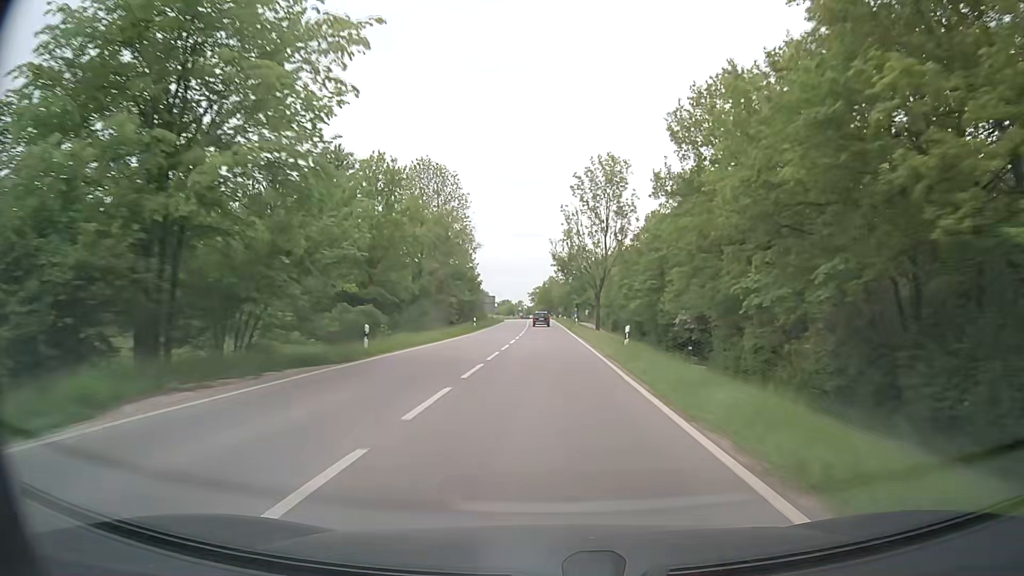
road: secondary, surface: asphalt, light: Day
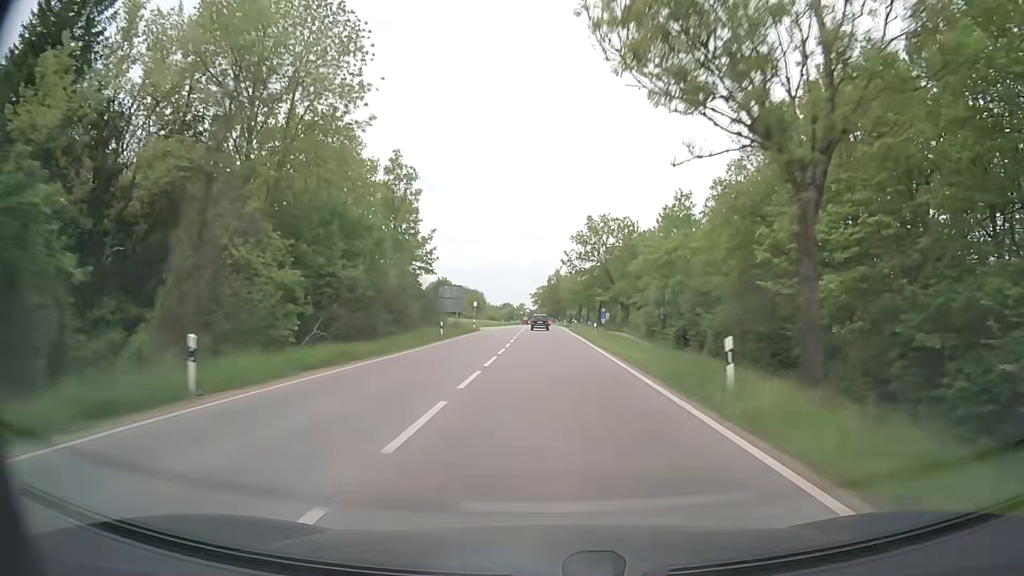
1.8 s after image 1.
(-0.2, +50.2) m; 0°
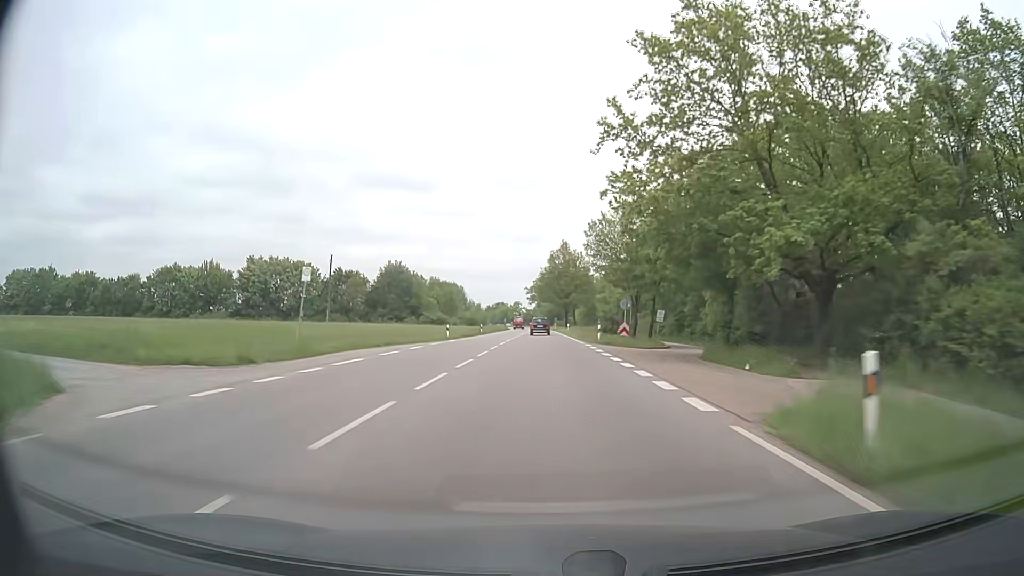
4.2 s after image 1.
(-0.1, +66.0) m; 0°
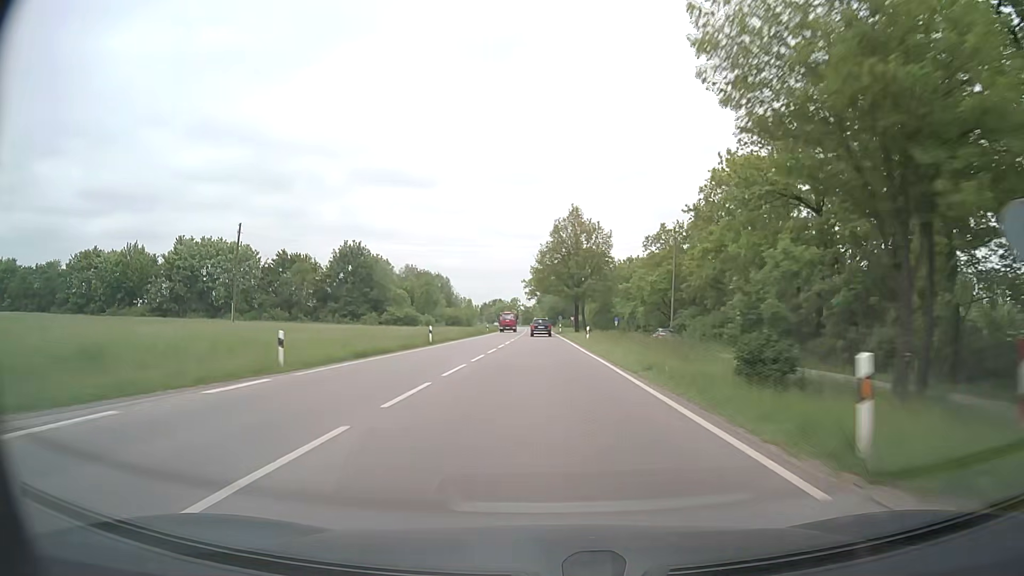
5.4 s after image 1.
(0.0, +32.6) m; 0°
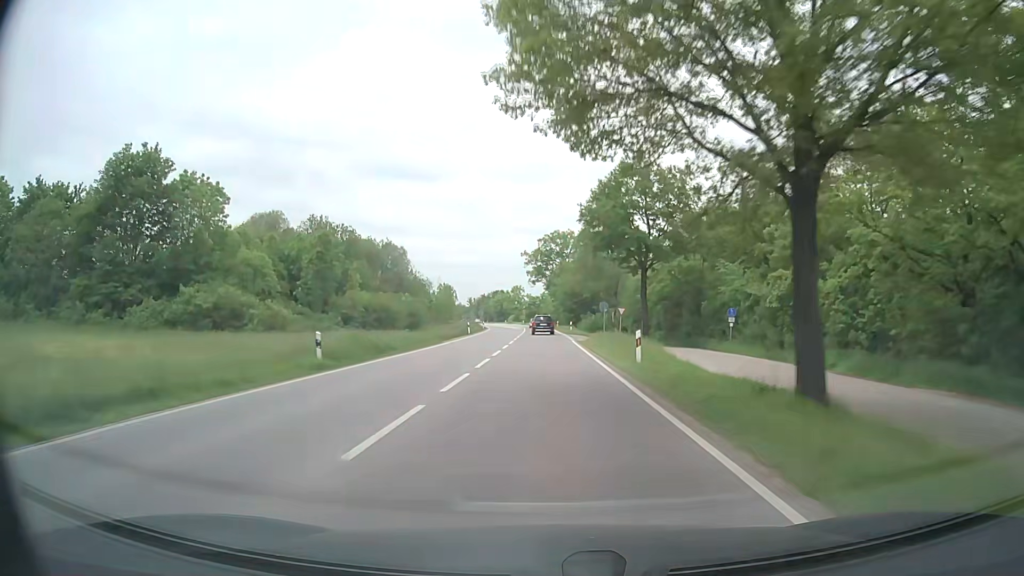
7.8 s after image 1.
(-0.5, +64.0) m; -1°
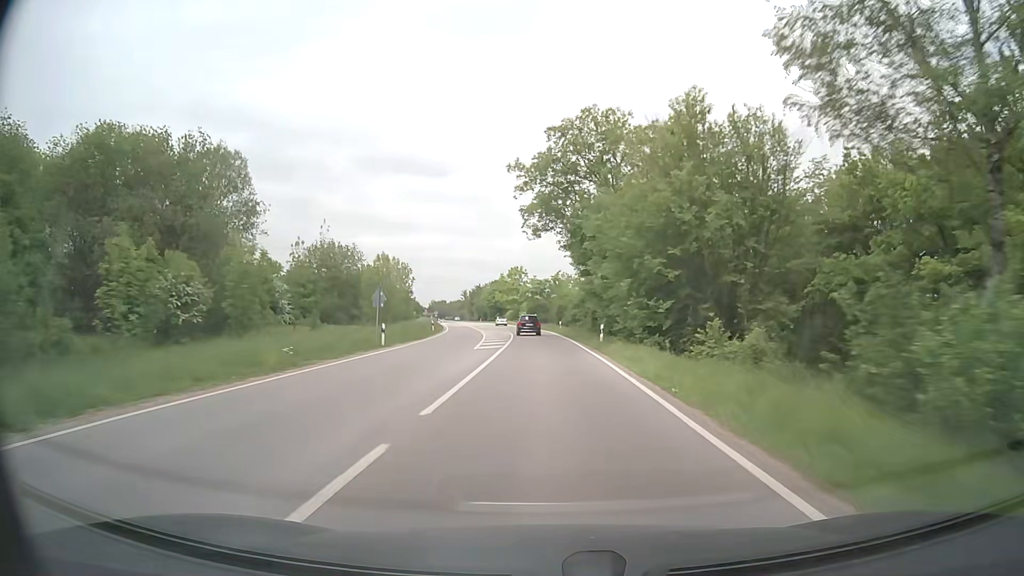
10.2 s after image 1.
(-0.5, +63.2) m; -1°
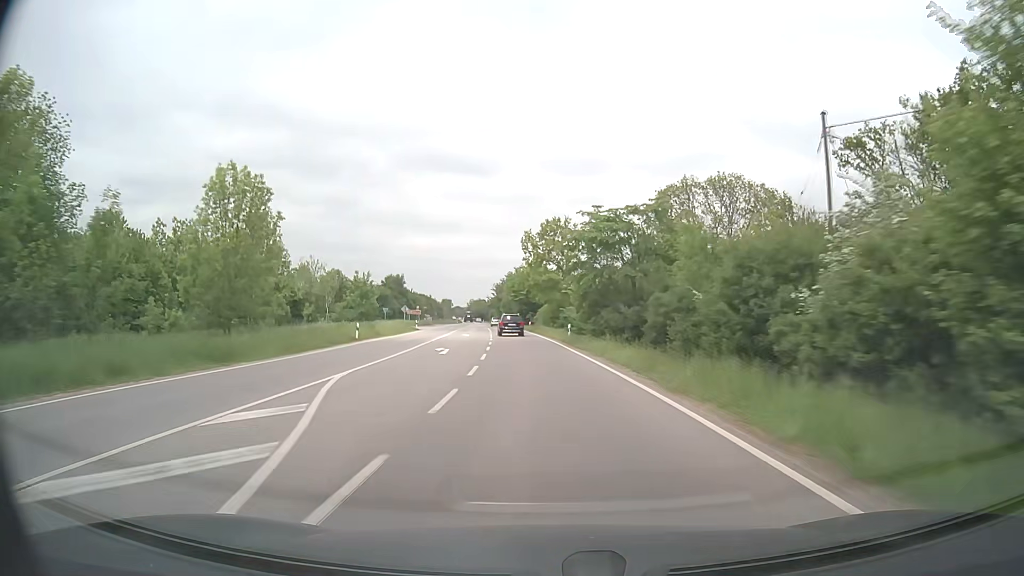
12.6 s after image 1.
(-1.4, +62.8) m; -4°
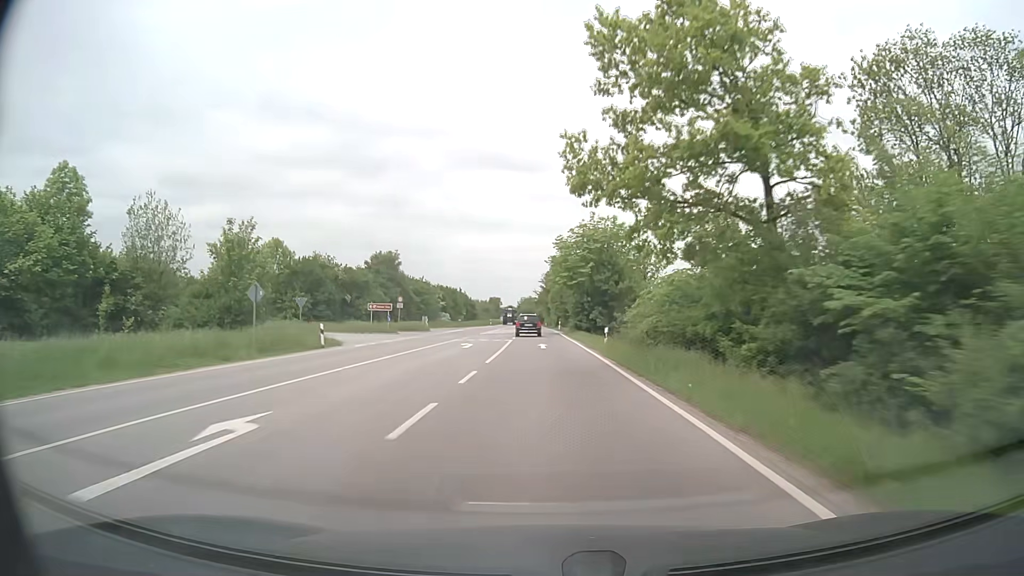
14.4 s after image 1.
(-2.1, +46.4) m; -5°
(0, +10) (0, +20) (0, +30) (-1, +40) (-1, +50) (-1, +60) (-1, +70) (-2, +80) (-2, +90) (-2, +100) m
